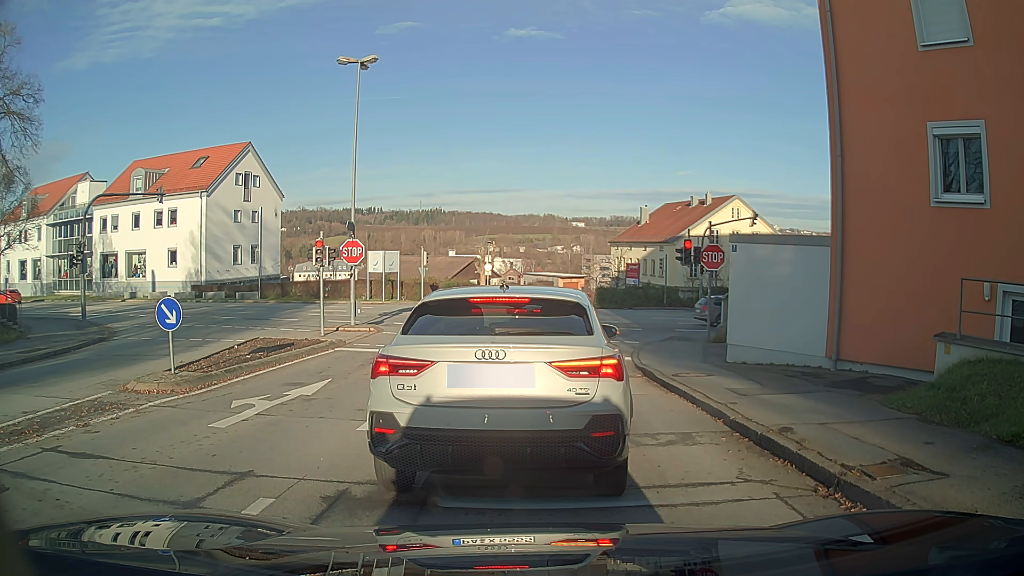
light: Day
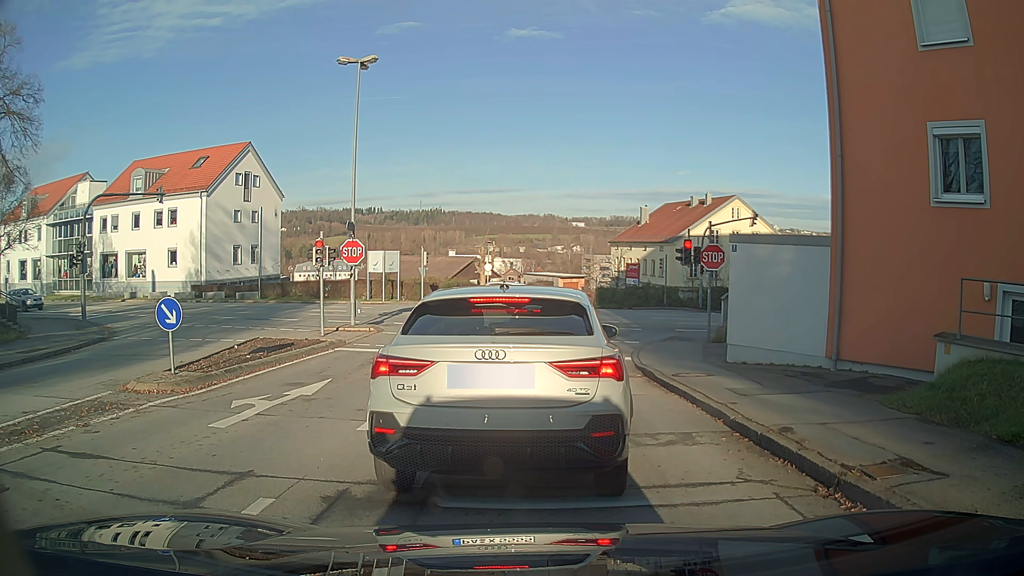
(0.0, 0.0) m; 0°
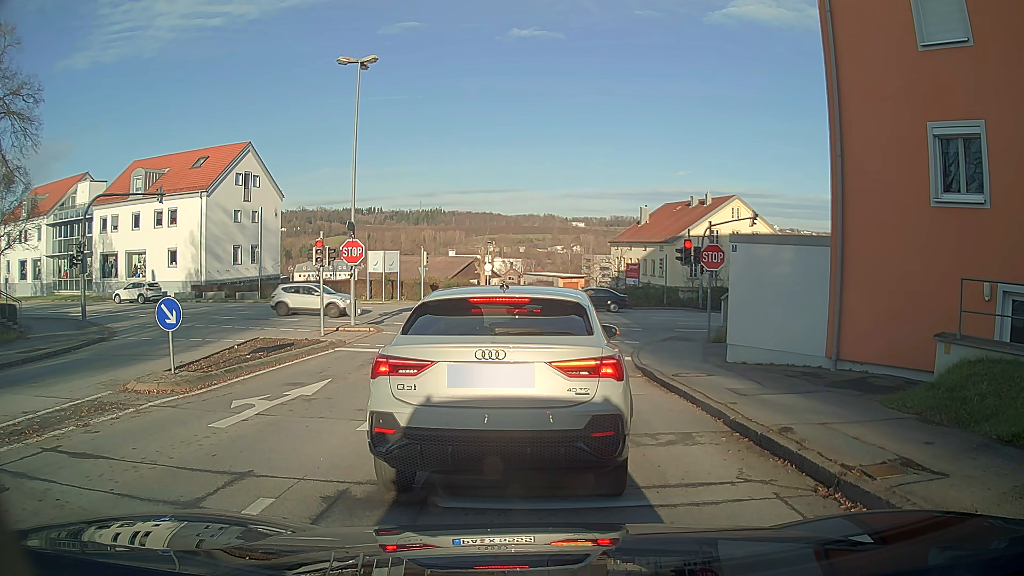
(0.0, 0.0) m; 0°
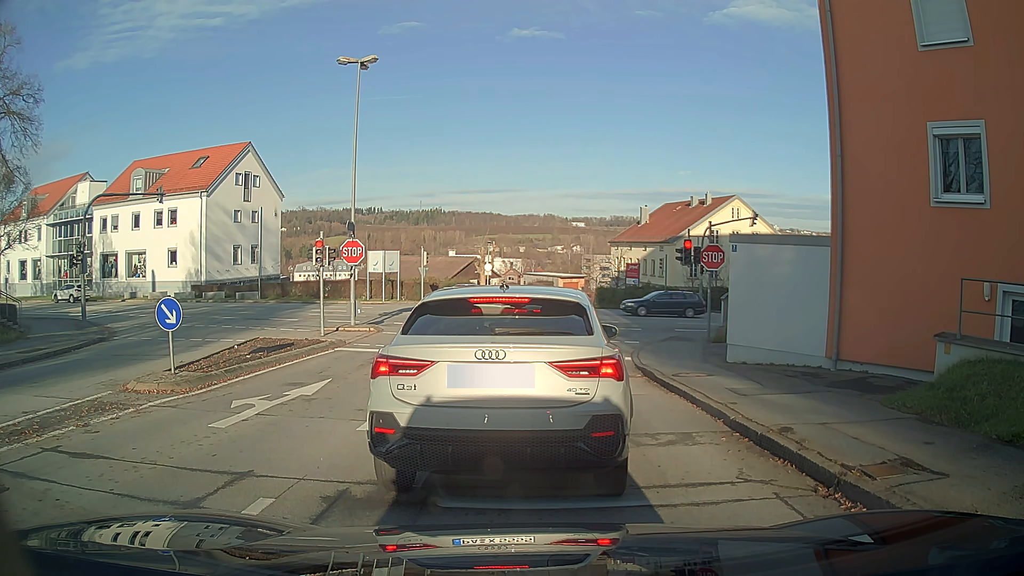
(0.0, 0.0) m; 0°
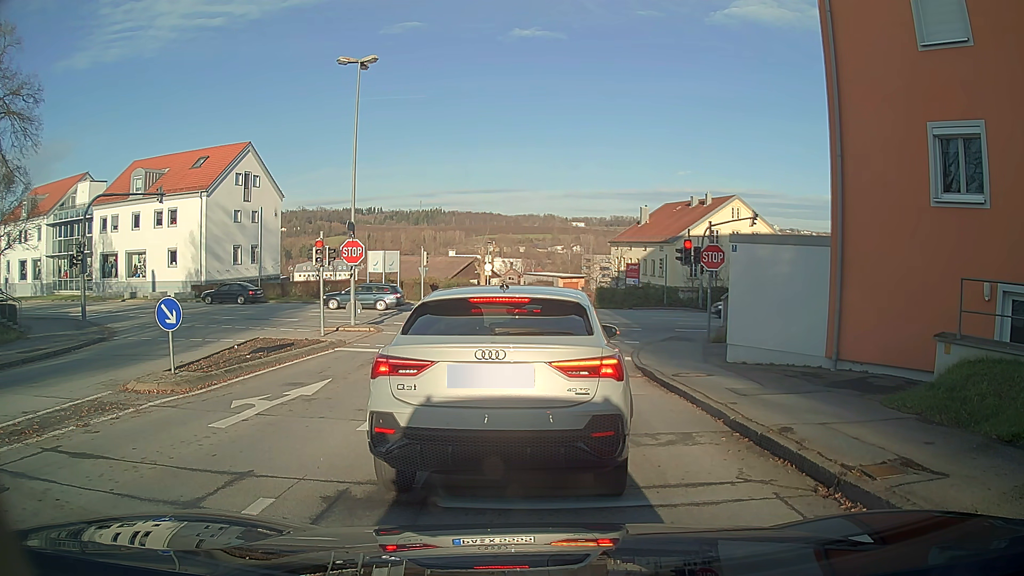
(0.0, 0.0) m; 0°
